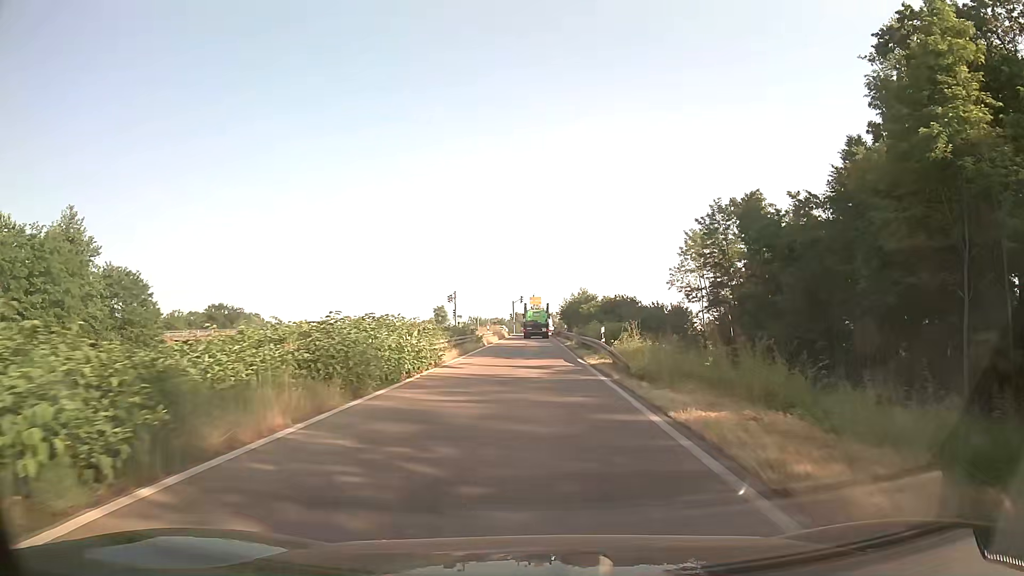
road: trunk_link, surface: asphalt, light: Day
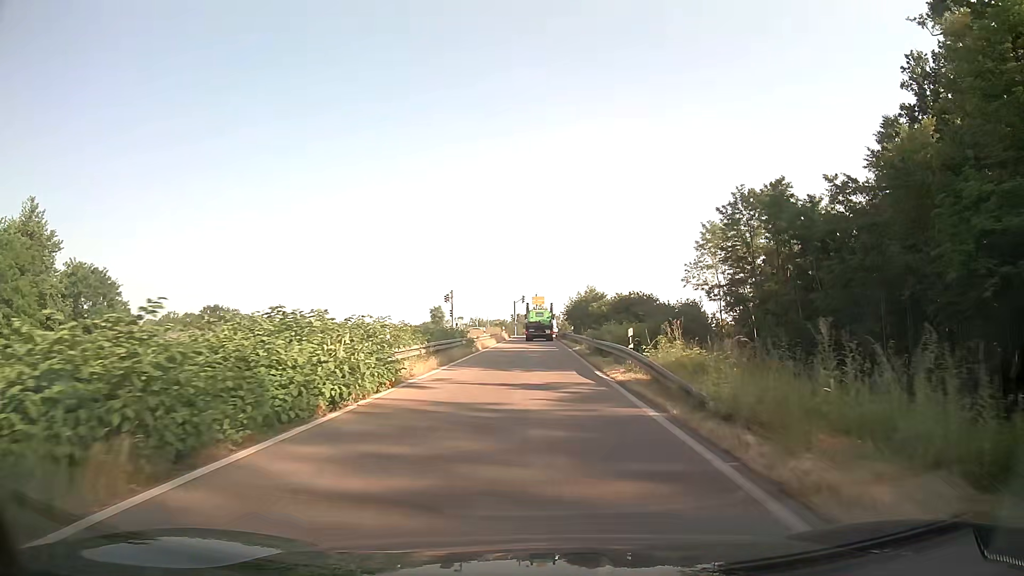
(0.0, +6.8) m; -1°
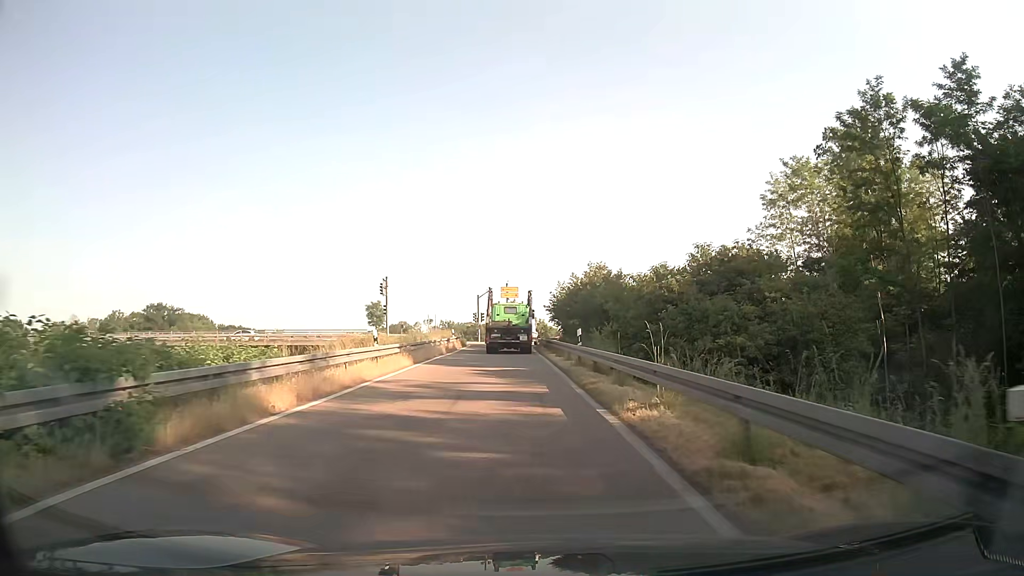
(+0.6, +28.3) m; +2°
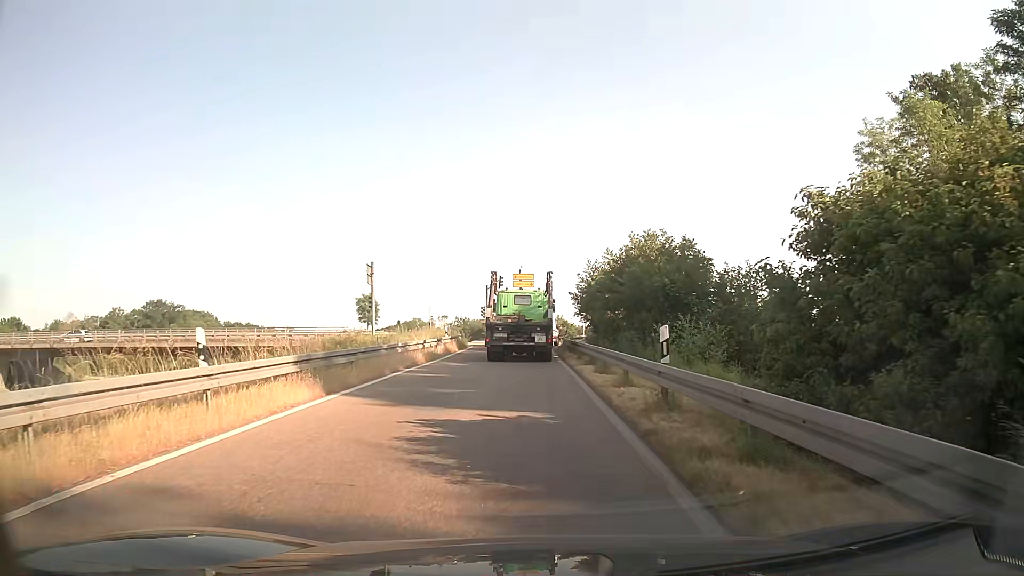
(-0.1, +12.2) m; -1°
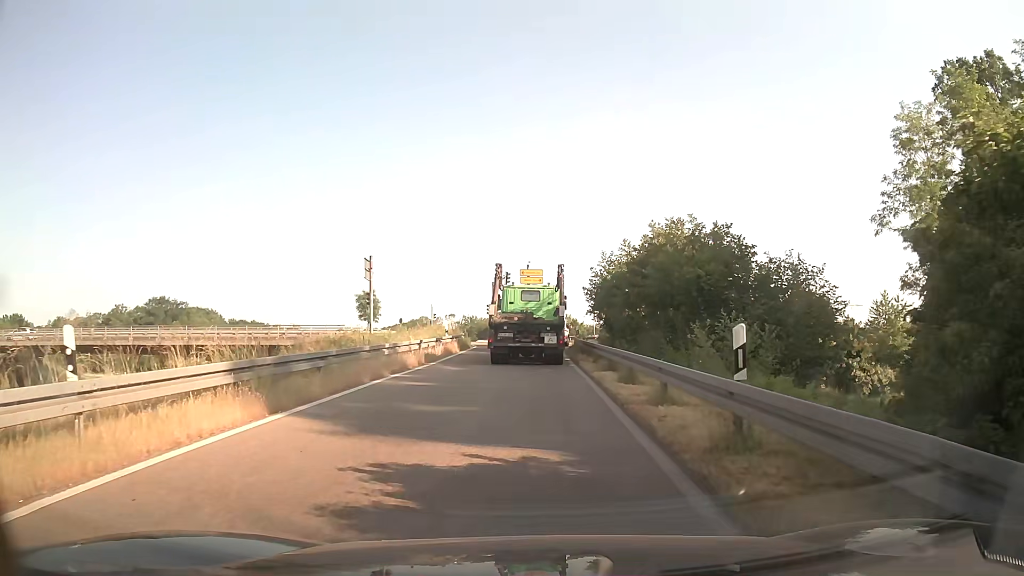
(0.0, +3.2) m; -1°
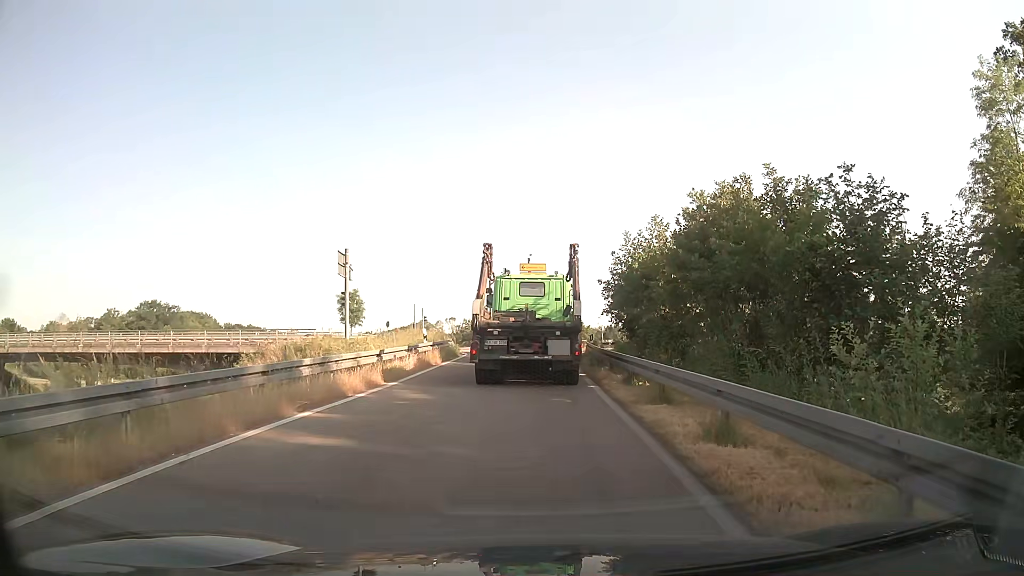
(0.0, +7.1) m; 0°
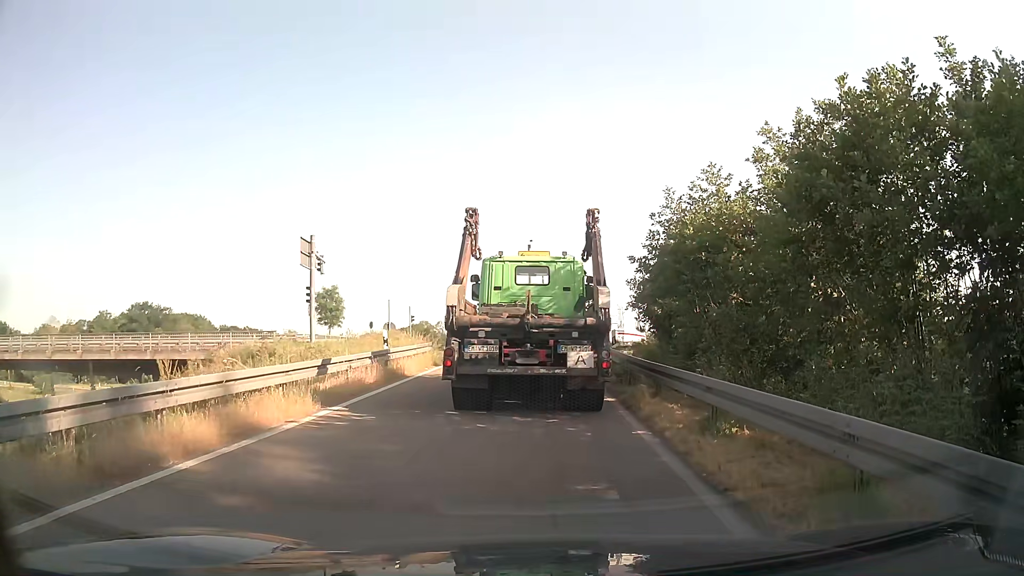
(0.0, +7.1) m; 0°
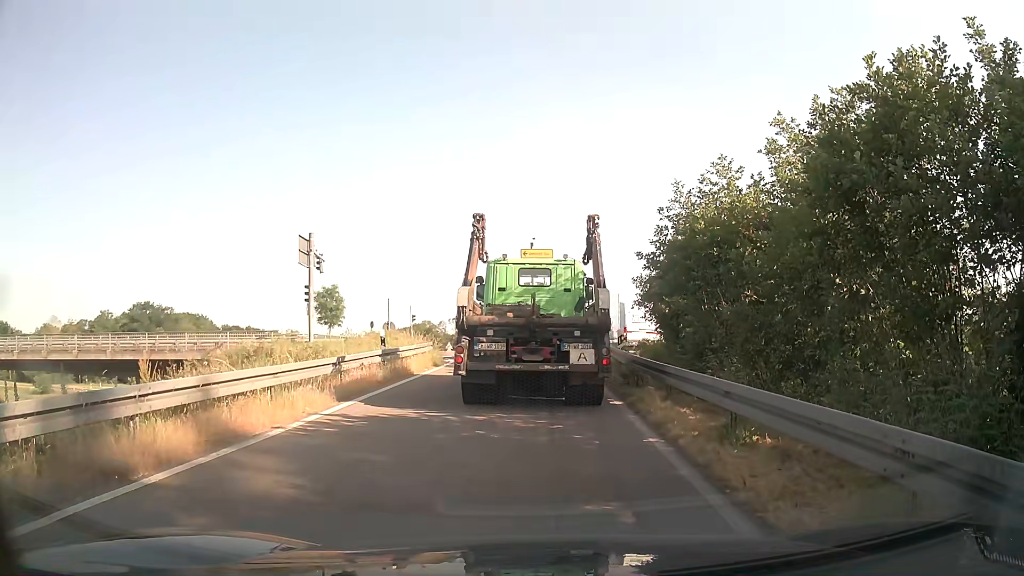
(0.0, +0.6) m; 0°
